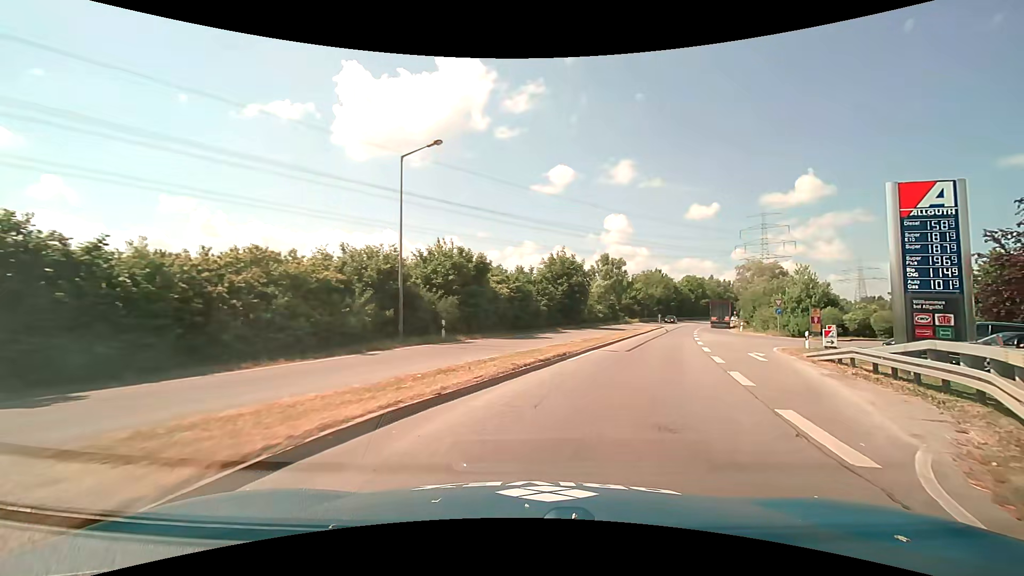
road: primary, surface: asphalt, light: Day
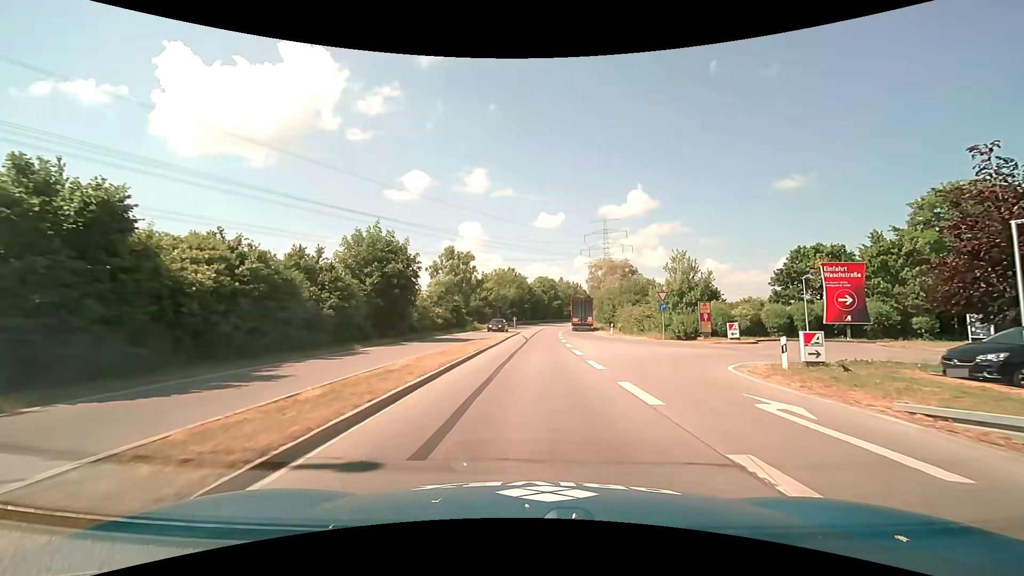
(+3.1, +15.5) m; +16°
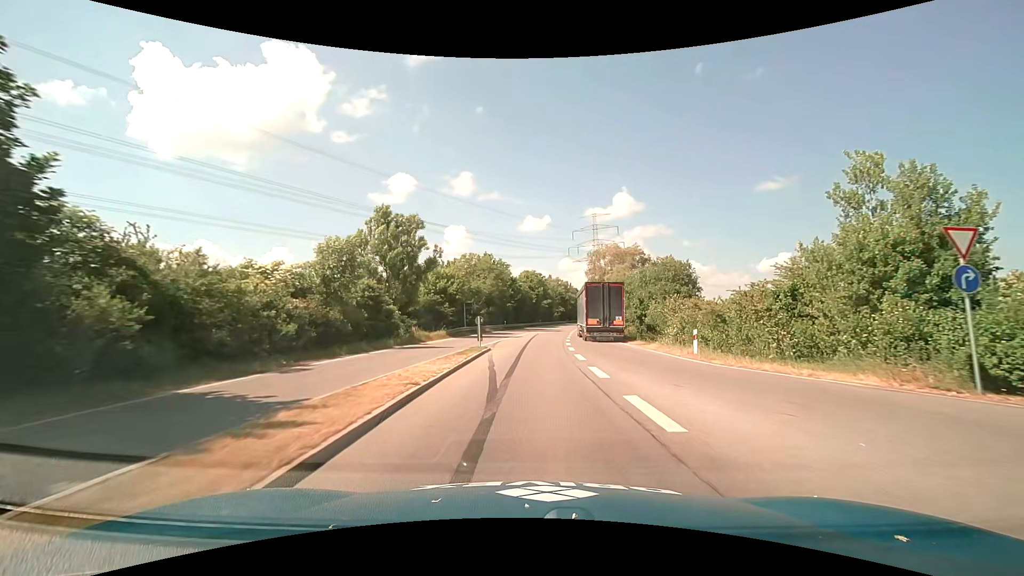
(+0.1, +26.4) m; +1°
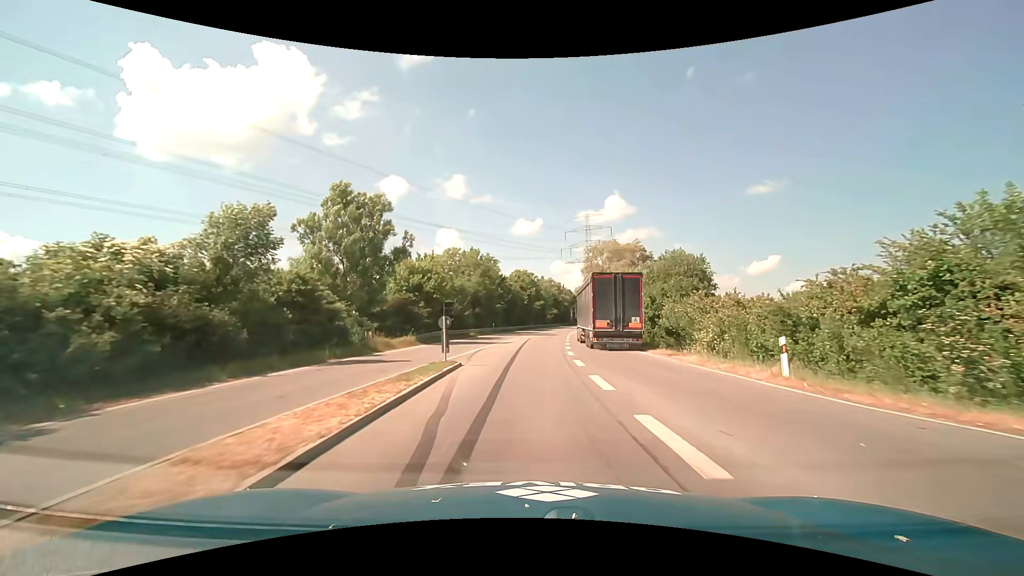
(+0.1, +7.8) m; +1°
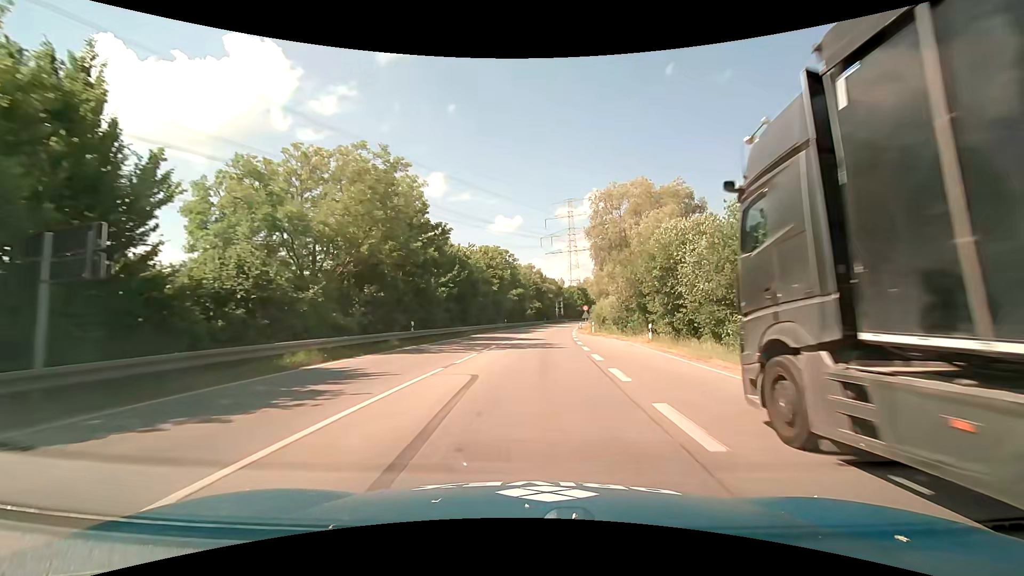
(+0.8, +35.3) m; +2°
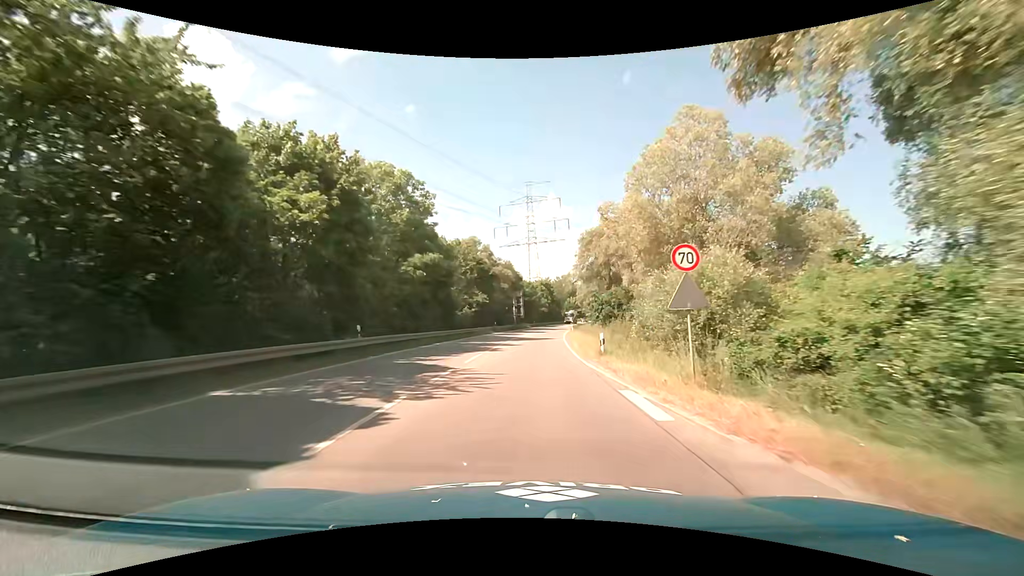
(+2.3, +46.6) m; +5°
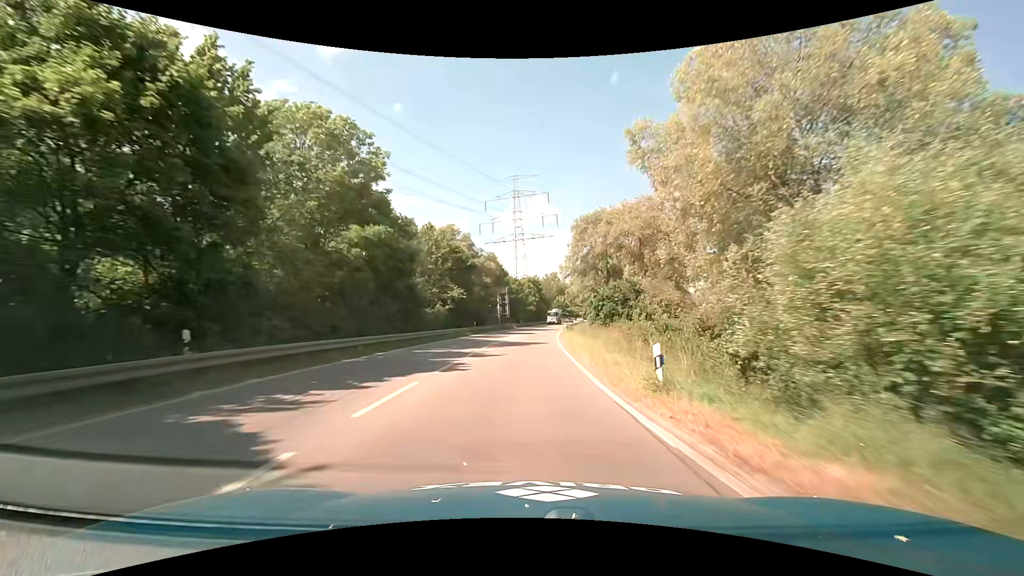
(+0.1, +10.0) m; +1°
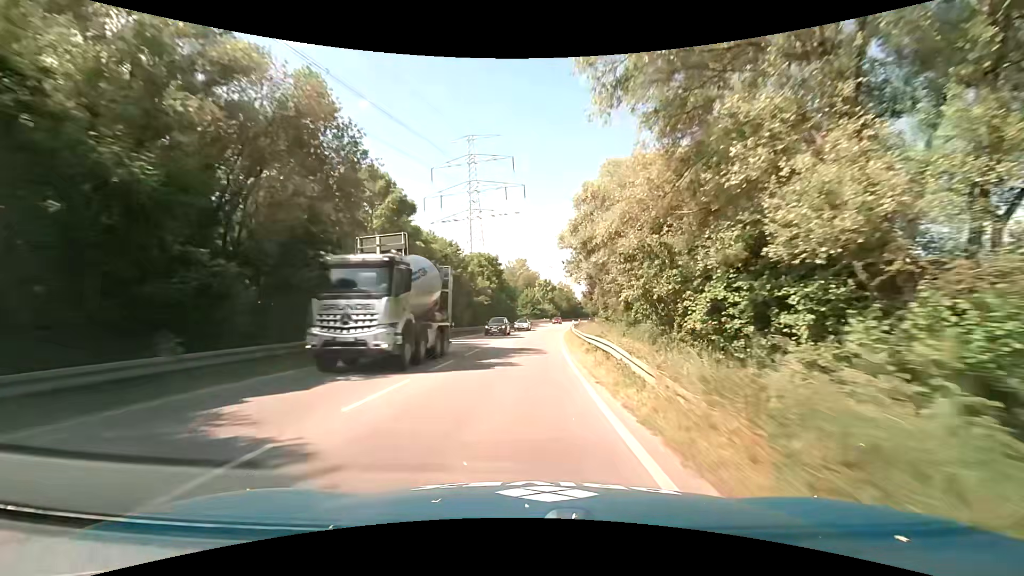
(+2.1, +53.4) m; +4°
